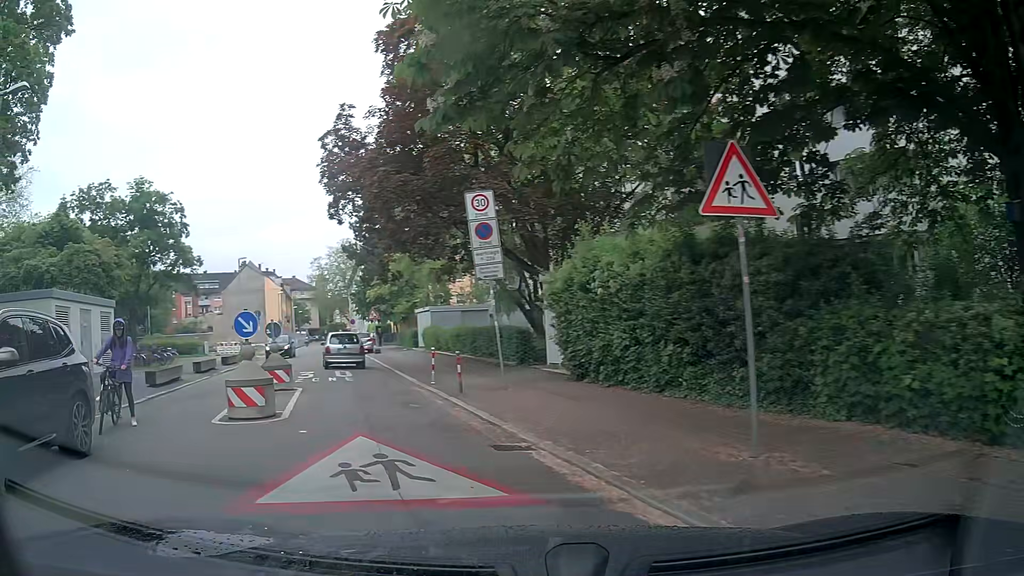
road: residential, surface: asphalt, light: Day
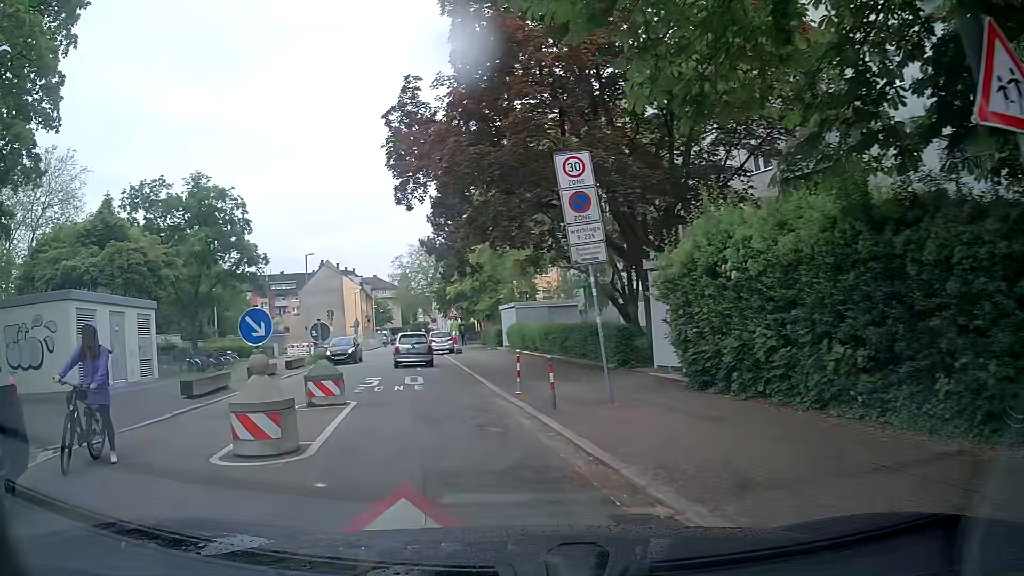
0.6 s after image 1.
(-0.3, +3.1) m; -8°
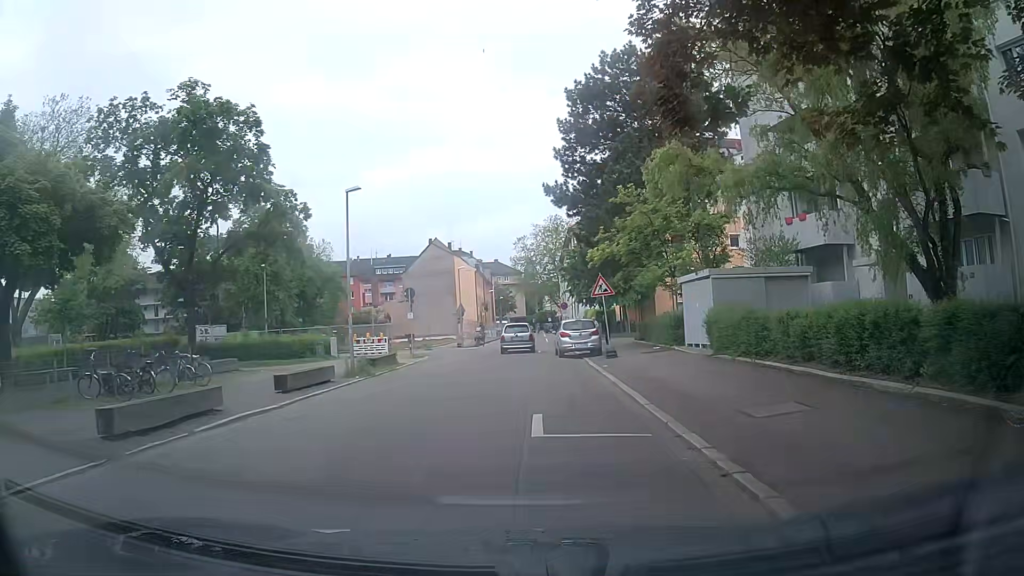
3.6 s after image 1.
(-3.0, +17.0) m; -14°
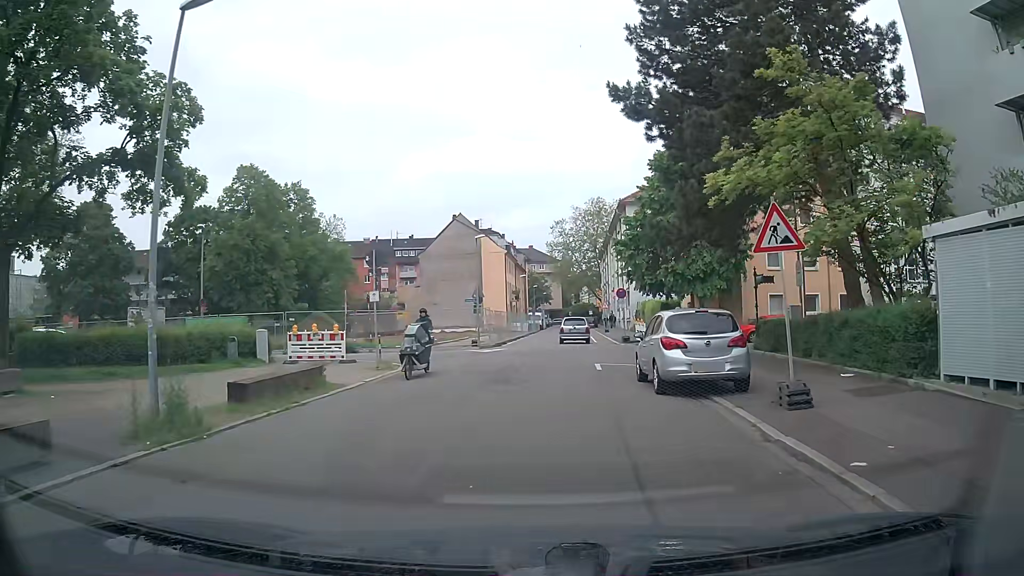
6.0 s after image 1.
(-0.1, +14.7) m; -2°
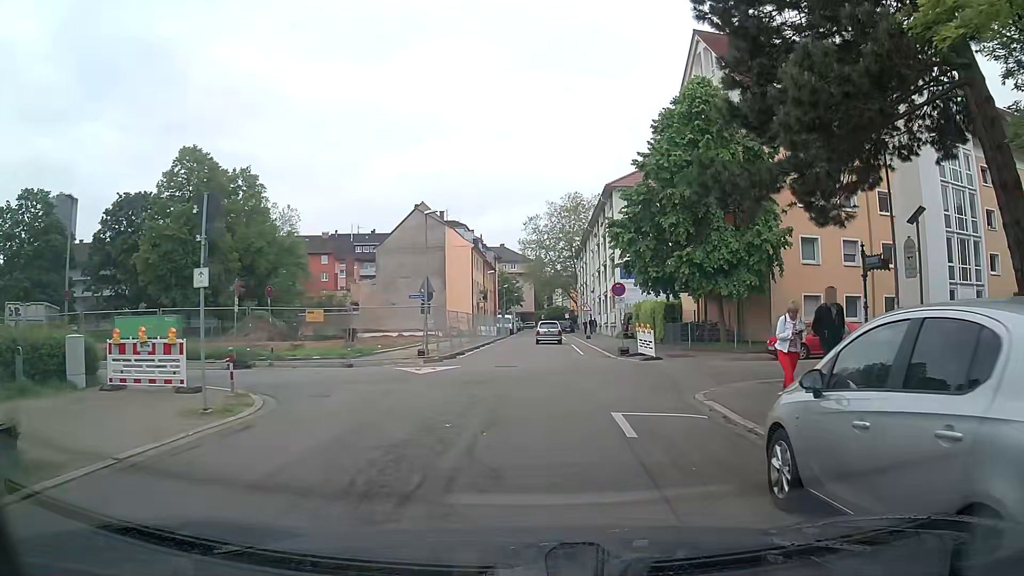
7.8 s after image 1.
(+0.2, +9.6) m; +3°
